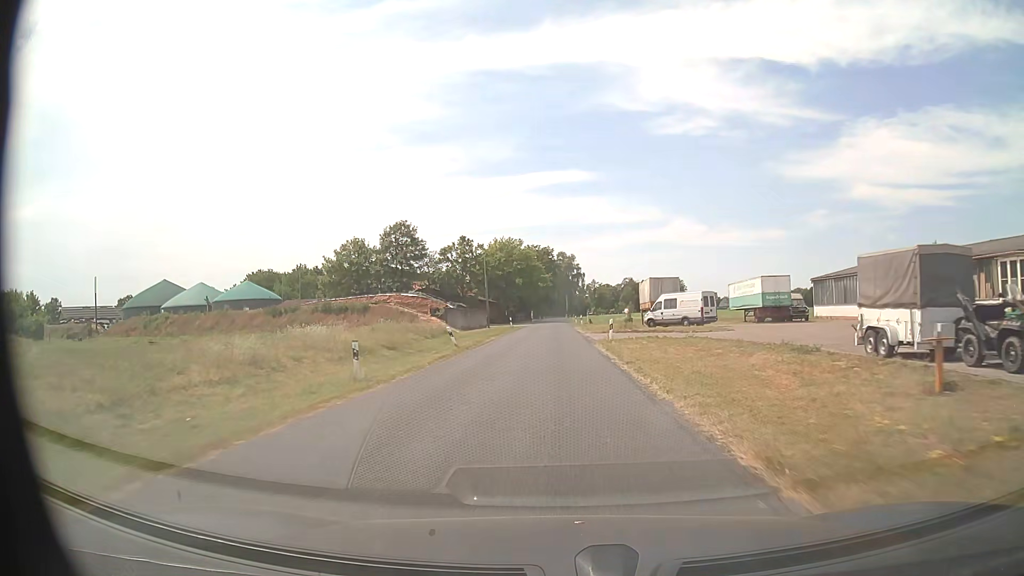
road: secondary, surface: asphalt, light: Day
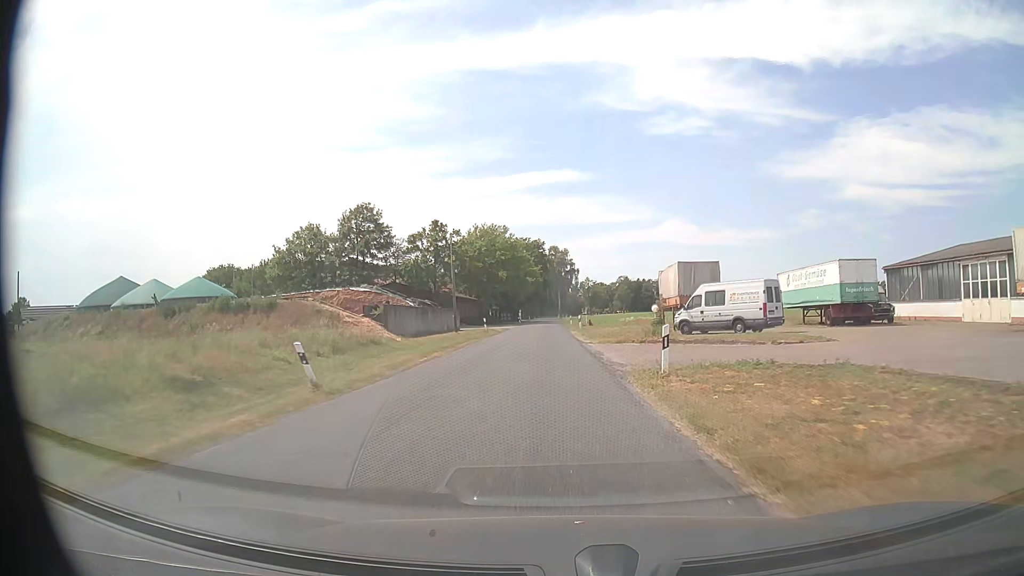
(+0.1, +16.9) m; 0°
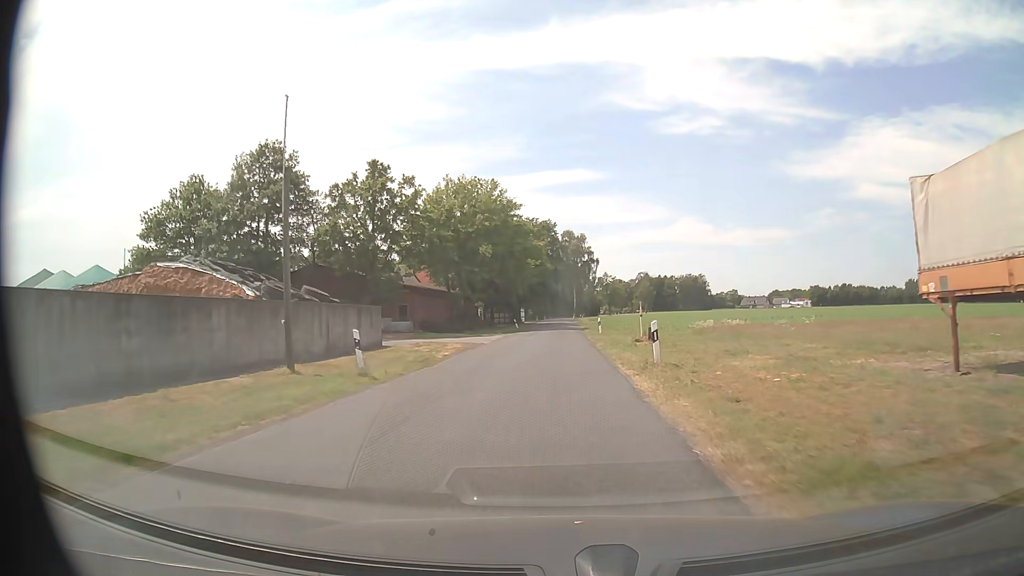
(-0.1, +33.6) m; -1°
(0, +10) (0, +20) (0, +30) (0, +40) (0, +50) (0, +60) (0, +70) (0, +80) (0, +90) (0, +100) m
